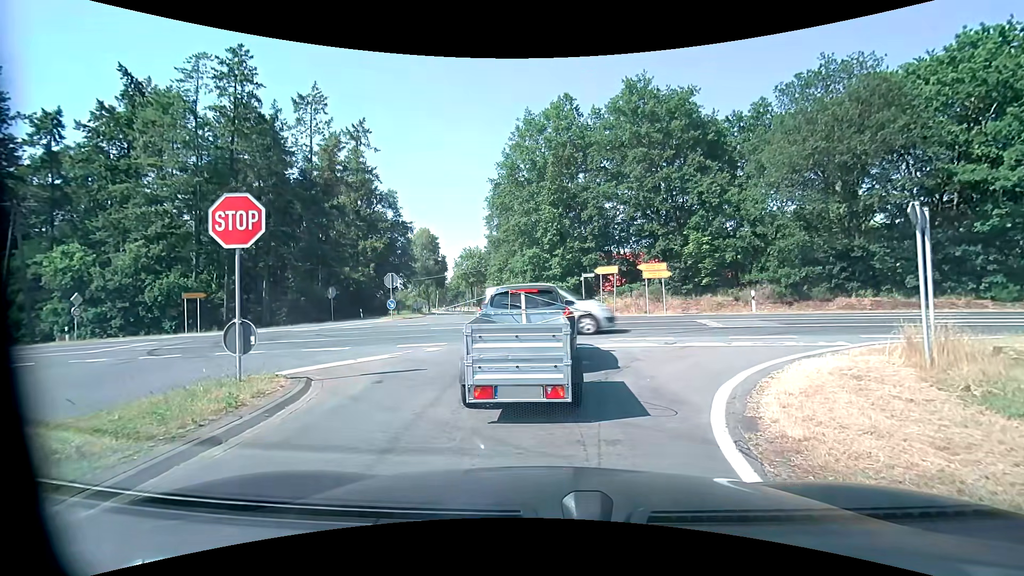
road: tertiary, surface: asphalt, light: Day
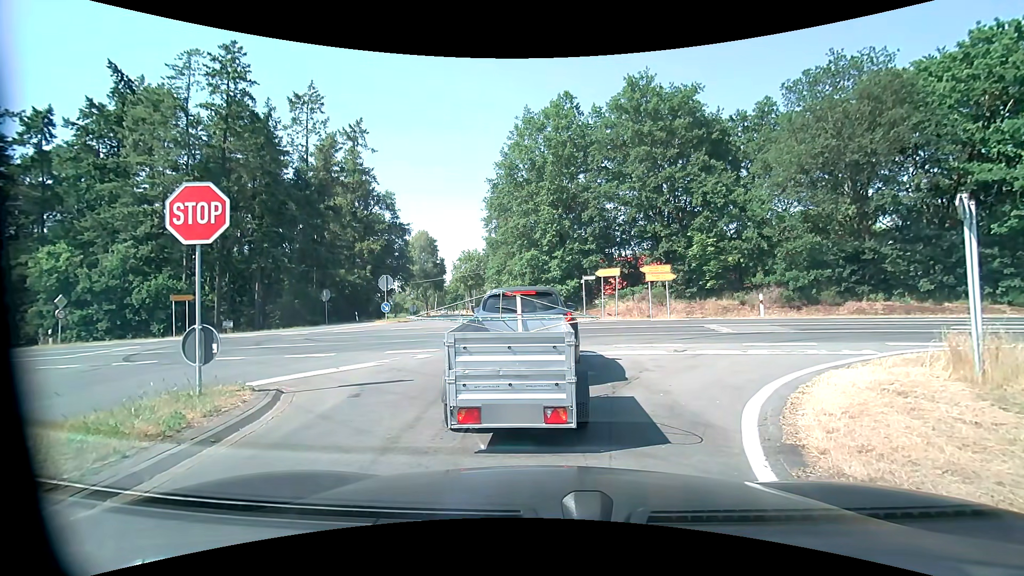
(0.0, +1.0) m; 0°
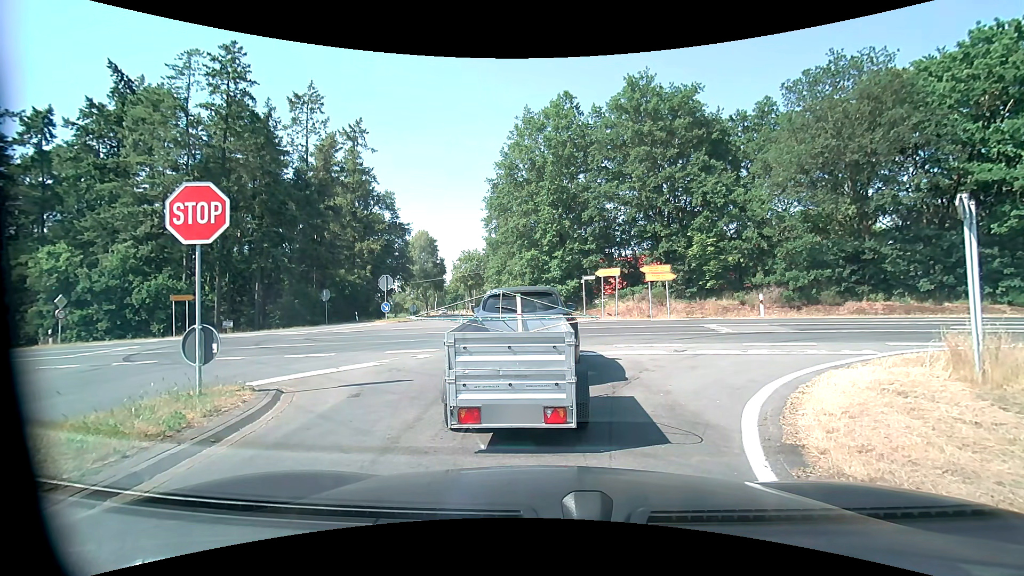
(0.0, 0.0) m; 0°
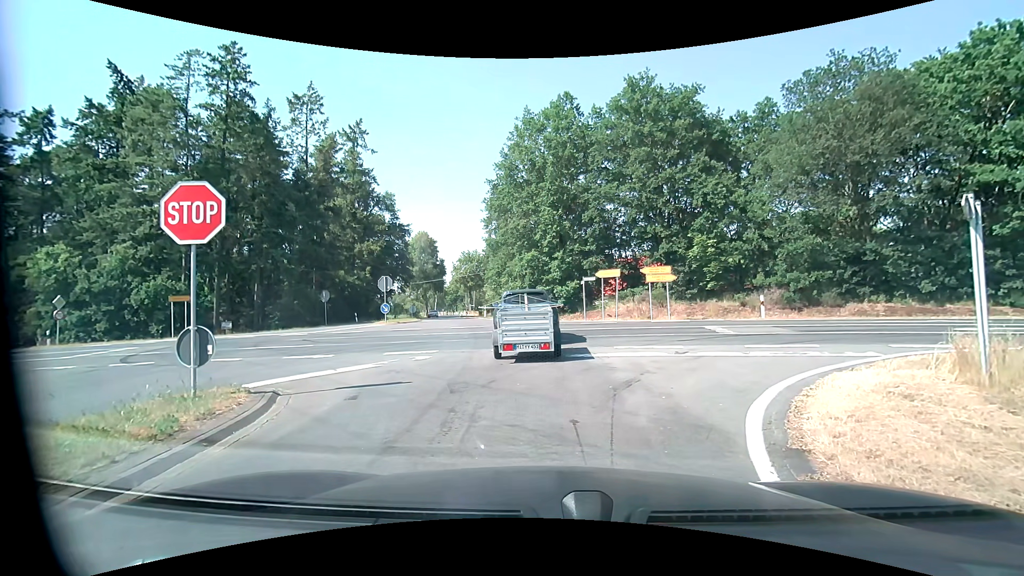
(0.0, +0.1) m; 0°
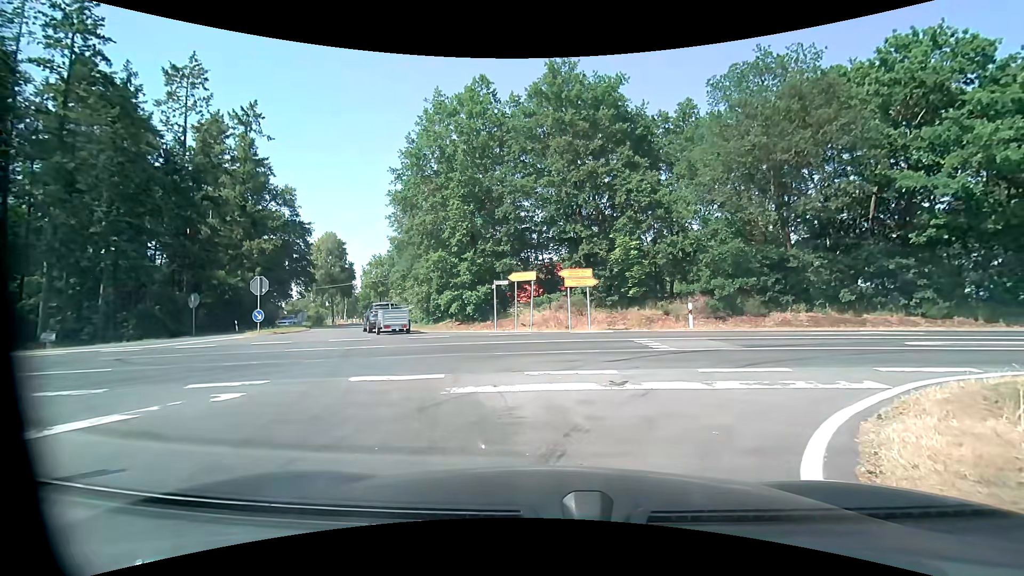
(+0.3, +4.0) m; +10°
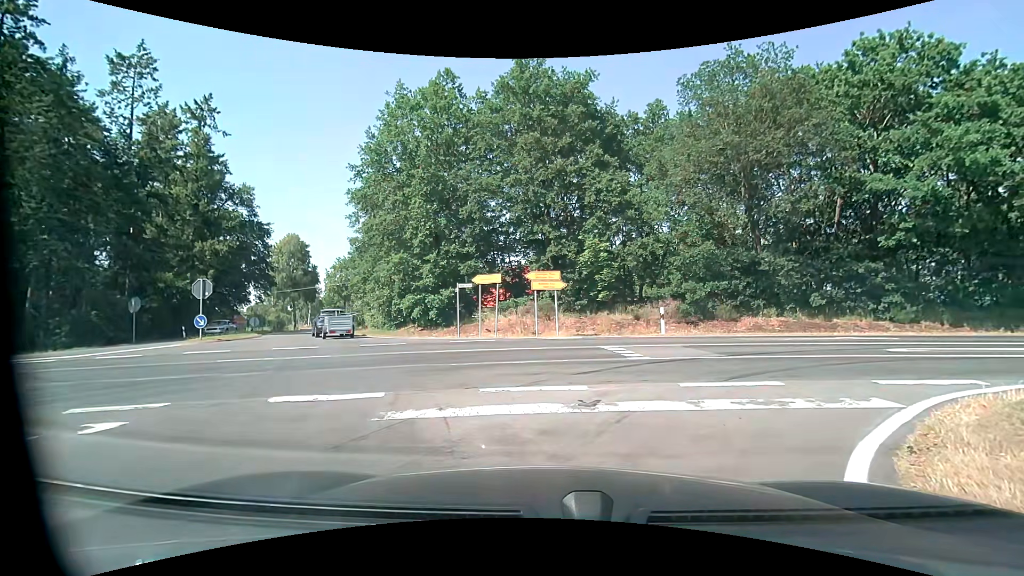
(0.0, +1.3) m; +3°
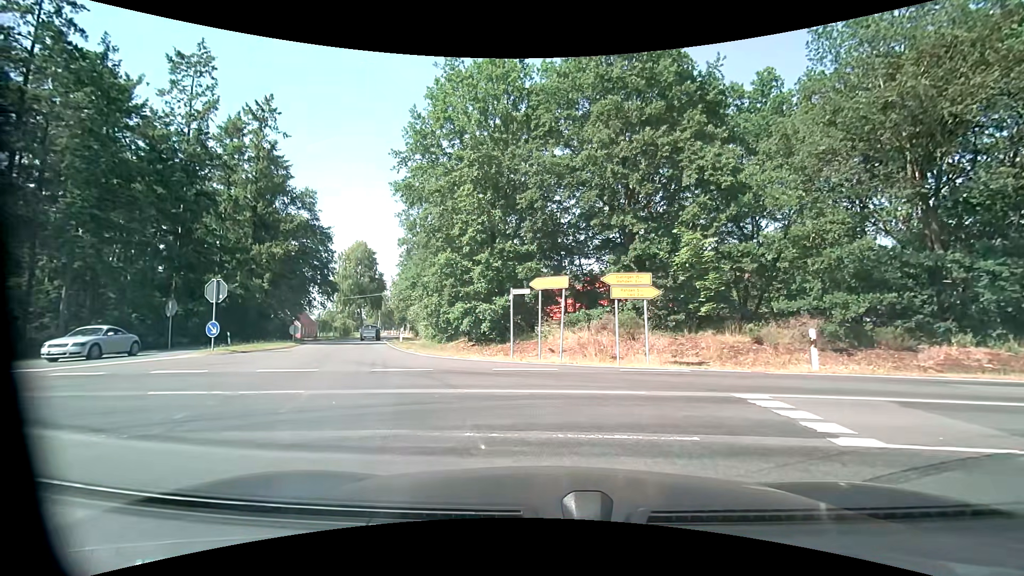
(0.0, +5.2) m; -6°
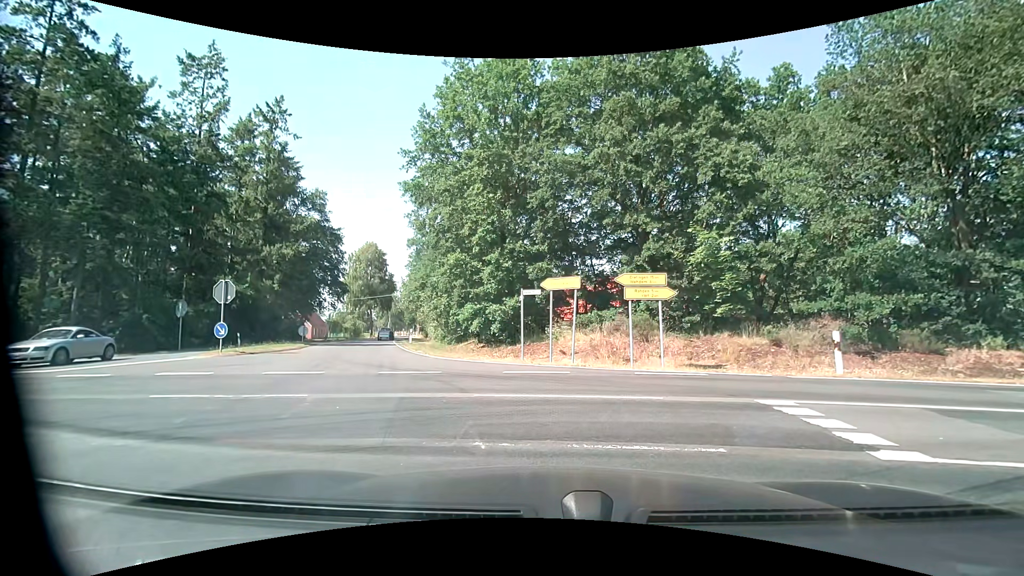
(0.0, +0.4) m; 0°
